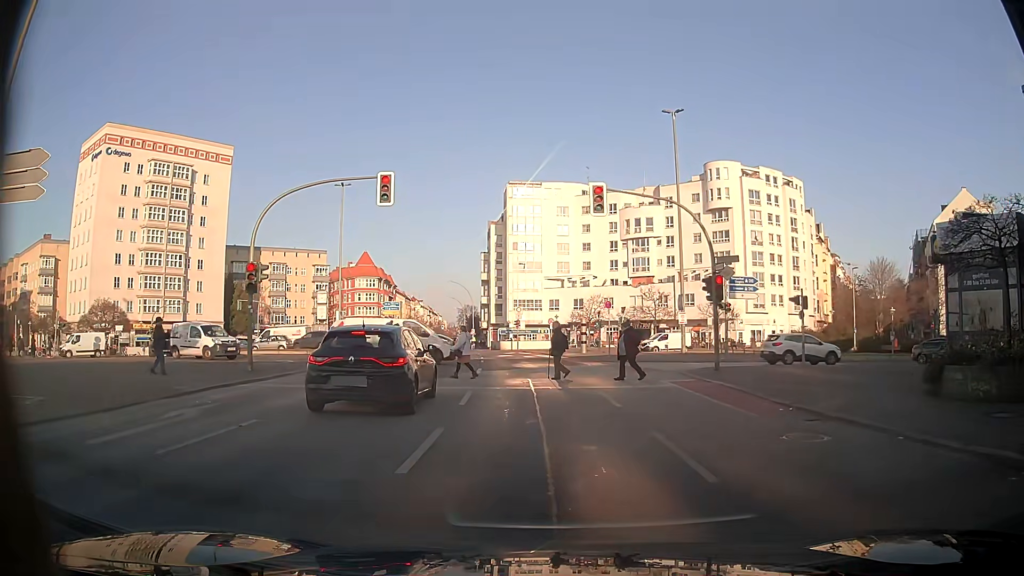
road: tertiary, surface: asphalt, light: Day
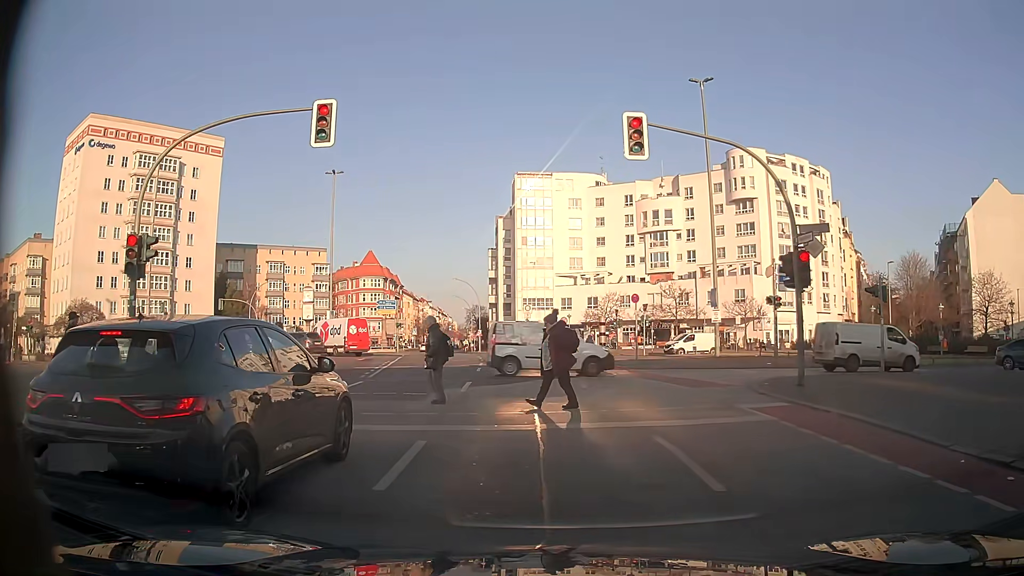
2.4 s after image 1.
(-0.2, +6.8) m; -1°
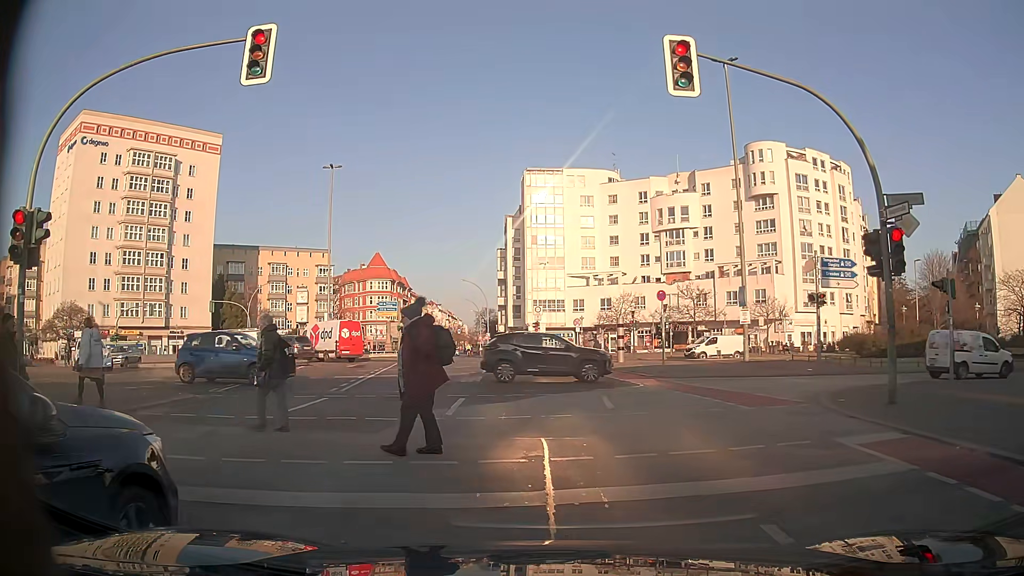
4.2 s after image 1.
(-0.1, +4.0) m; -3°
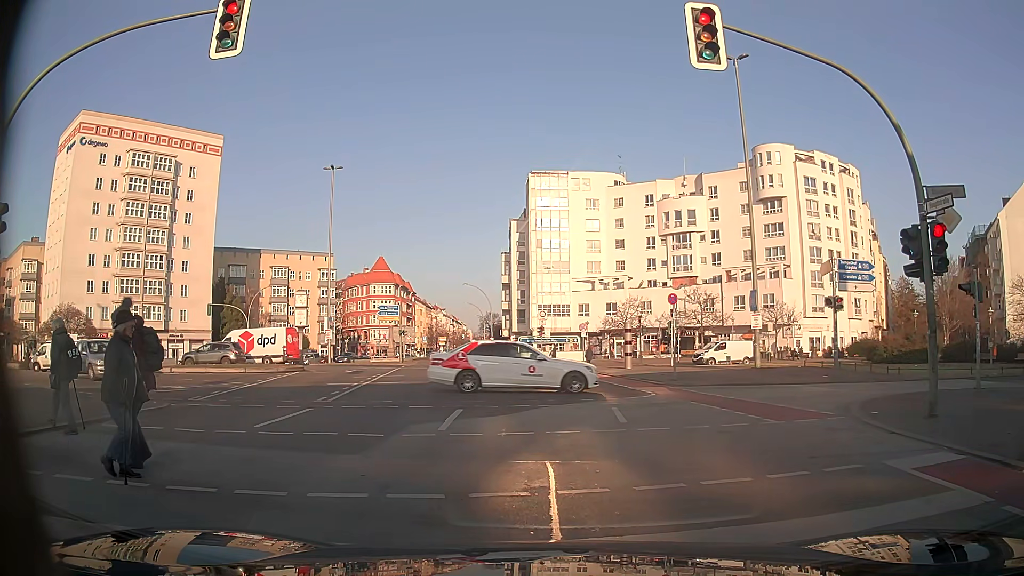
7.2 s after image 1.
(0.0, +1.3) m; +1°
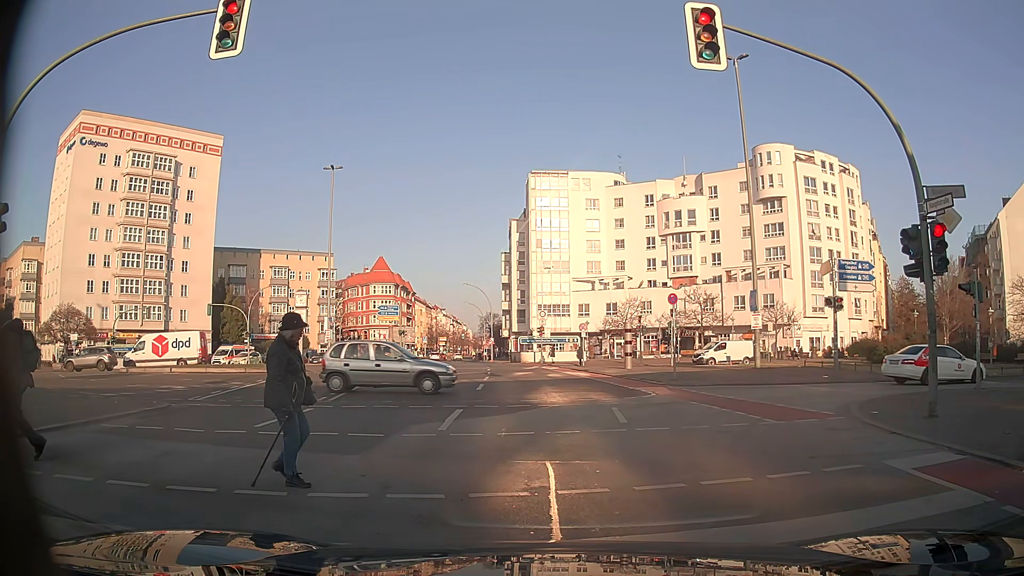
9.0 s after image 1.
(0.0, 0.0) m; 0°
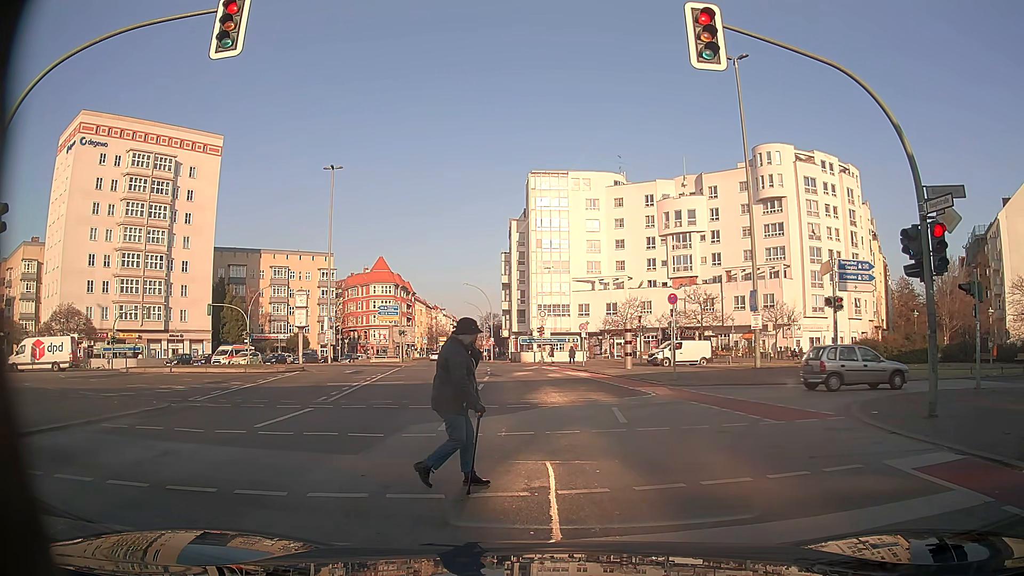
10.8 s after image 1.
(0.0, 0.0) m; 0°
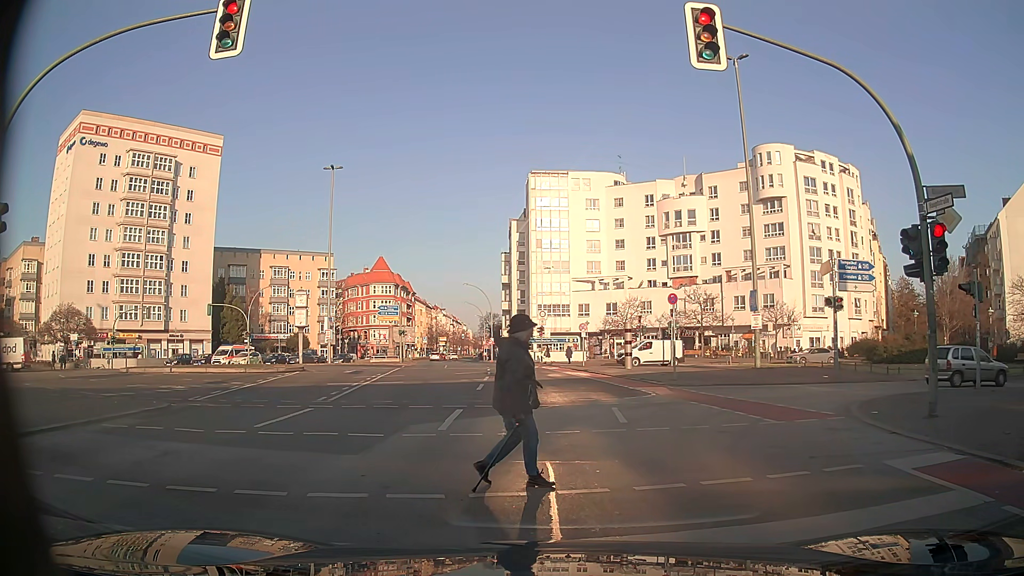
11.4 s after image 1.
(0.0, 0.0) m; 0°
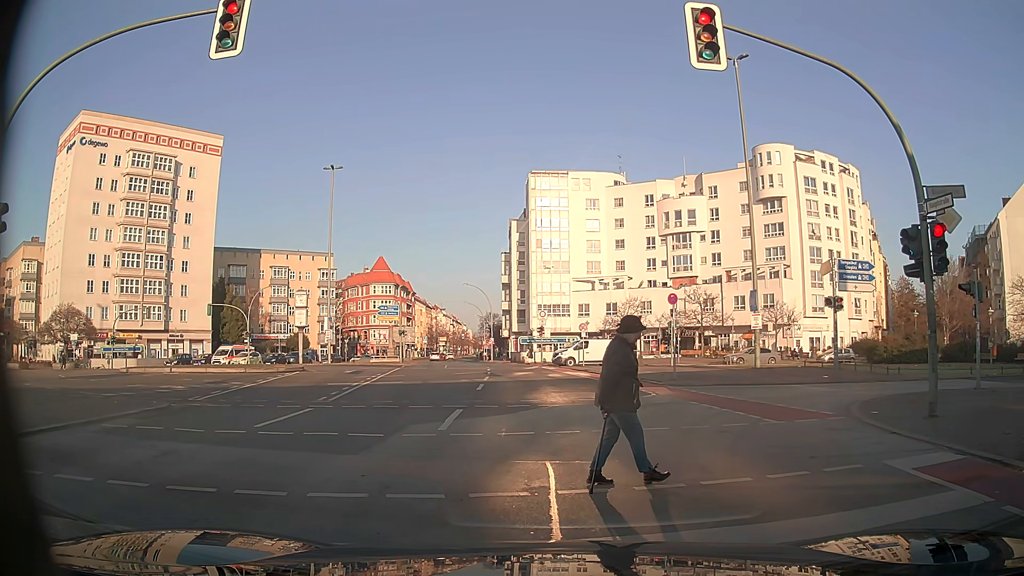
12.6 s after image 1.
(0.0, 0.0) m; 0°
(0, +10) (0, +20) (-1, +30) (-2, +40) (-3, +50) (-5, +60) (-6, +70) (-8, +79) (-10, +89) (-11, +99) m
